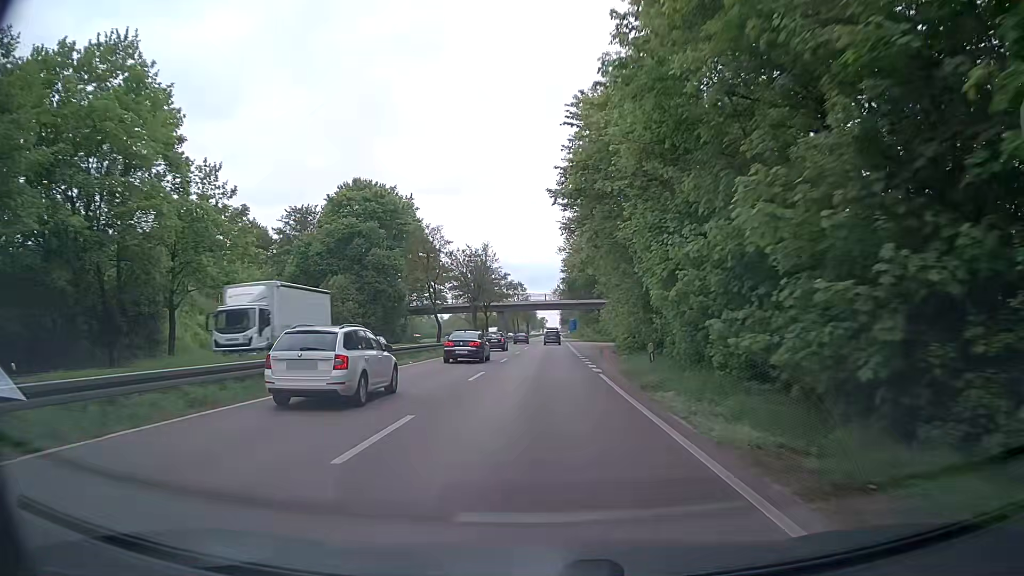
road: primary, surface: asphalt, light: Day
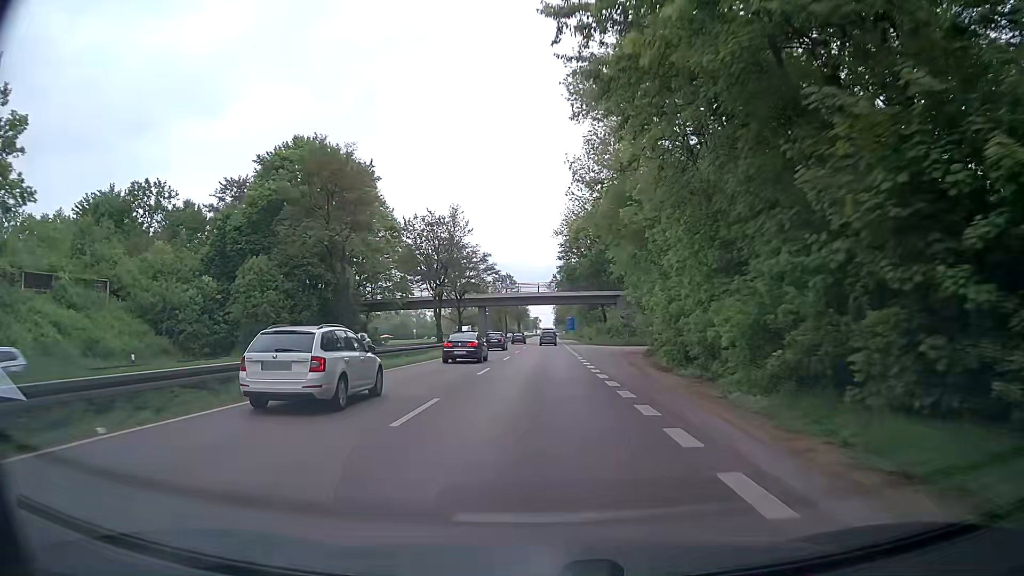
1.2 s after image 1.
(+0.2, +21.3) m; +1°
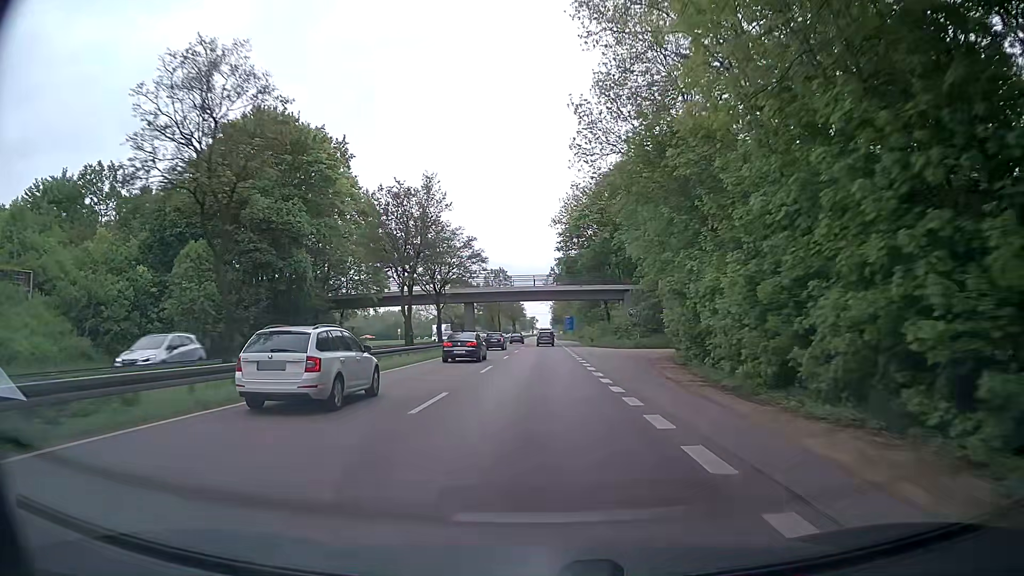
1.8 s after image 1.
(0.0, +10.6) m; 0°
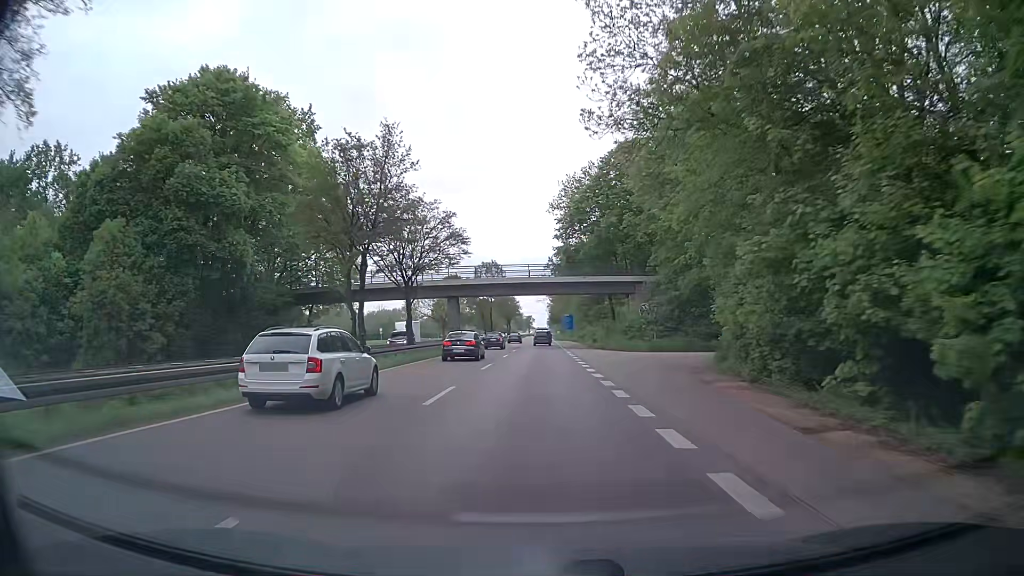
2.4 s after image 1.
(0.0, +10.6) m; +1°
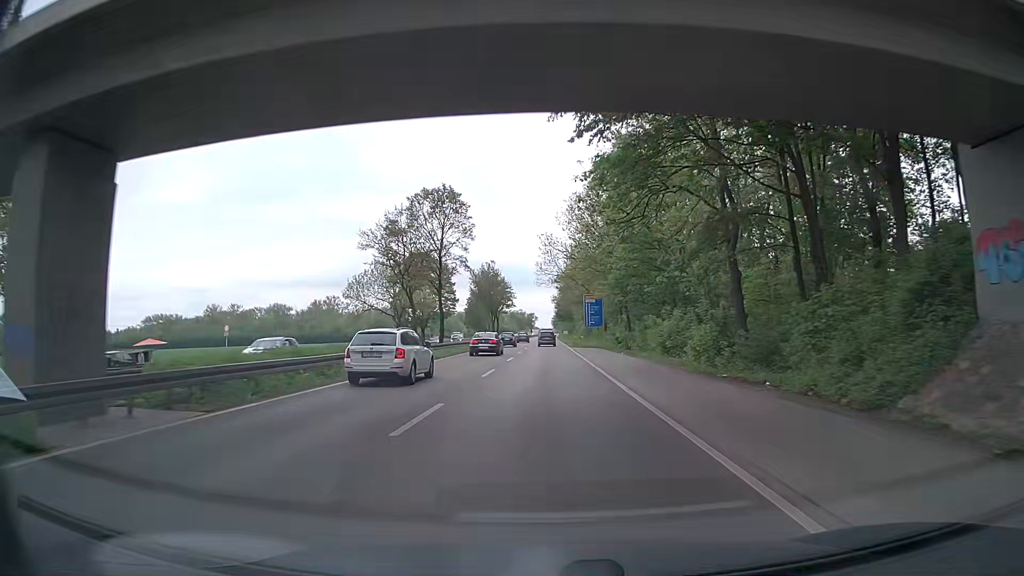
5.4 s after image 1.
(-0.6, +52.3) m; -1°
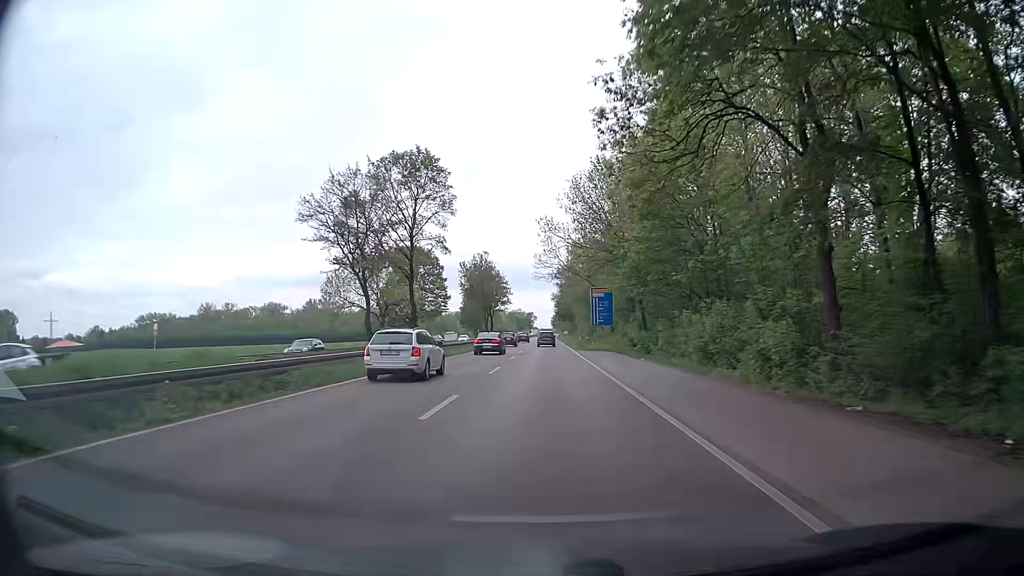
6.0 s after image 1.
(0.0, +10.4) m; 0°
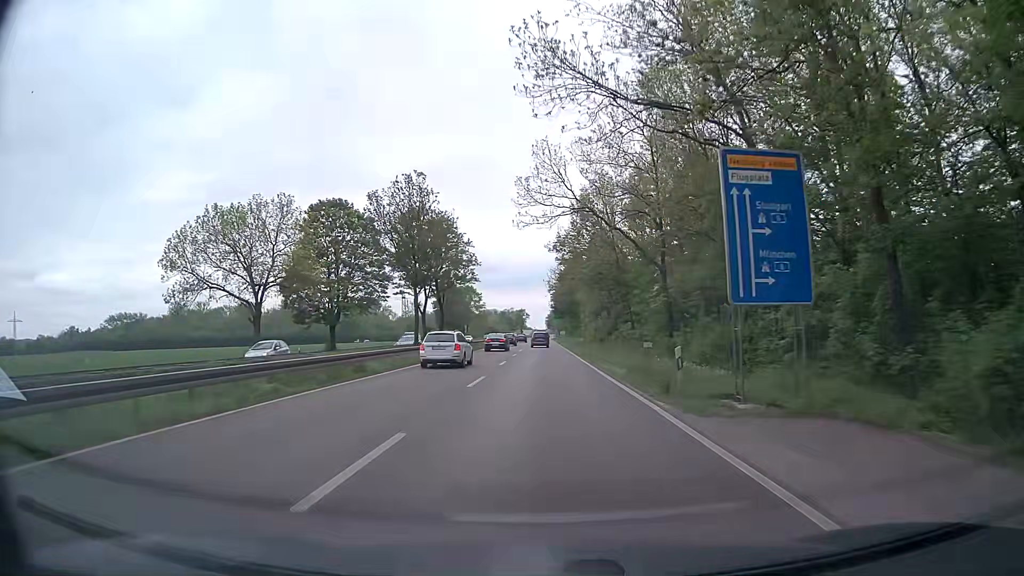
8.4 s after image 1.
(-0.2, +41.8) m; 0°
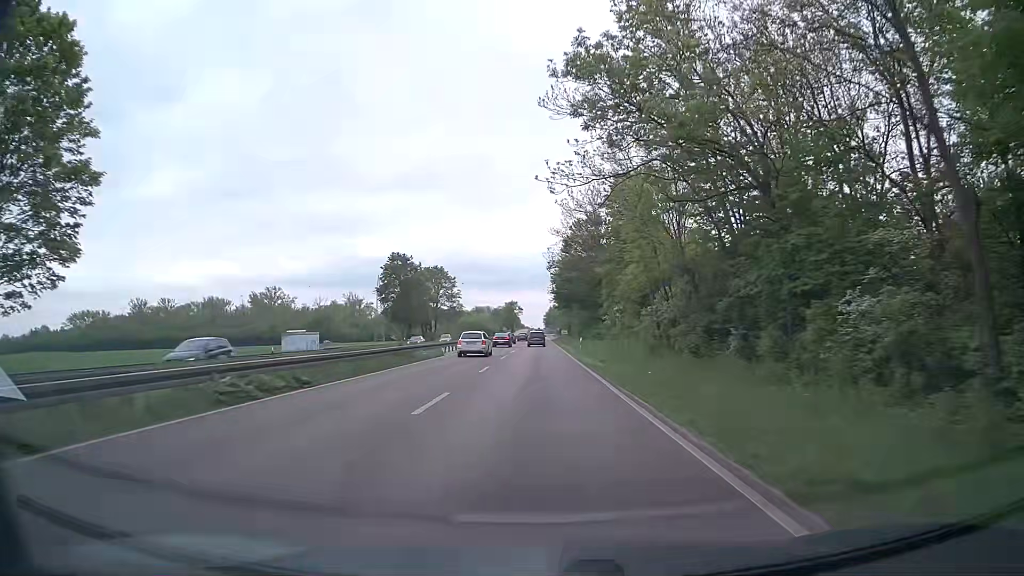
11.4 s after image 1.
(+0.1, +54.4) m; 0°
(0, +10) (0, +20) (0, +30) (0, +40) (0, +50) (0, +60) (0, +70) (0, +80) (0, +90) (0, +100) m
